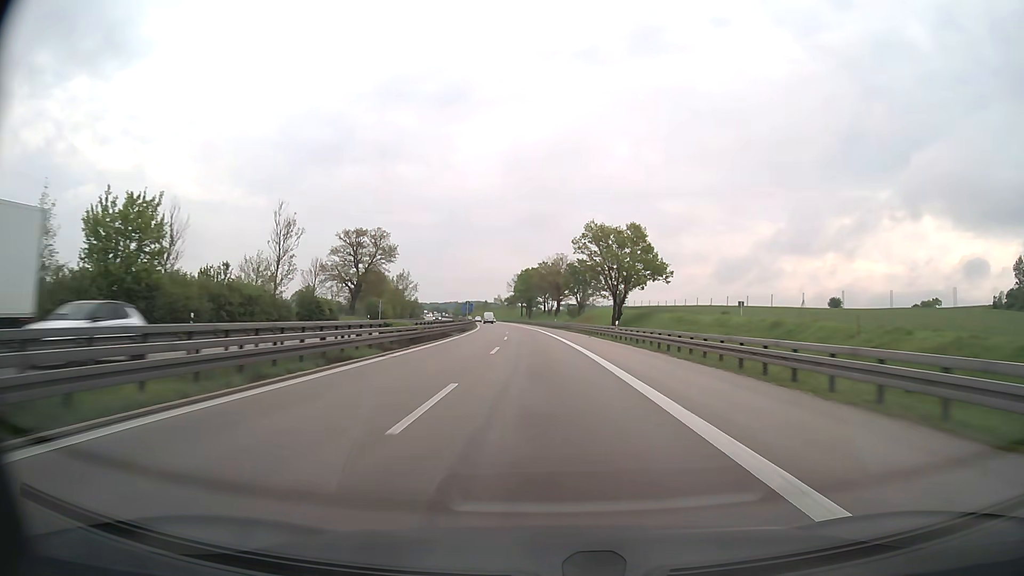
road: motorway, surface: asphalt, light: Day
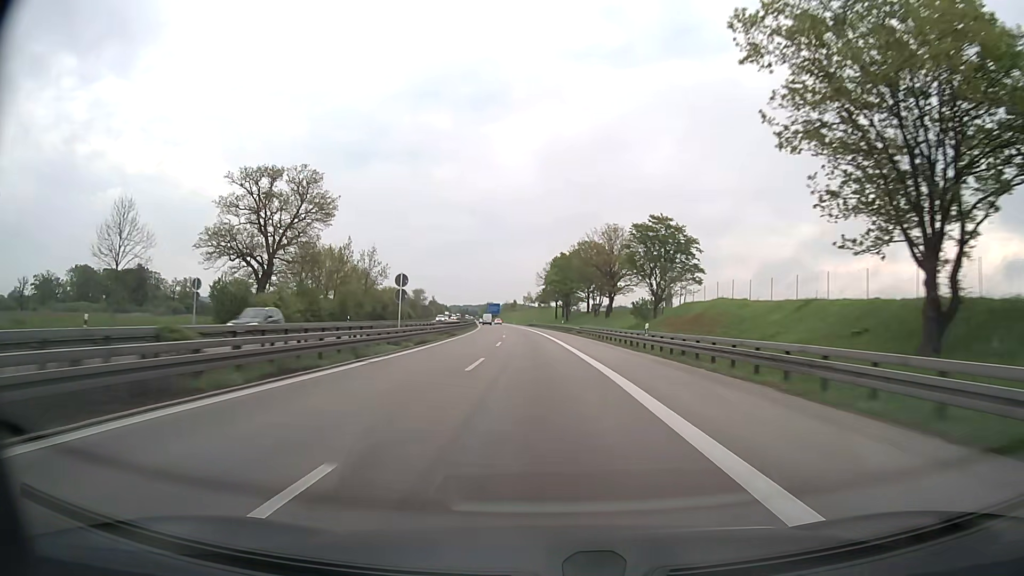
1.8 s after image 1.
(-1.6, +62.0) m; -3°
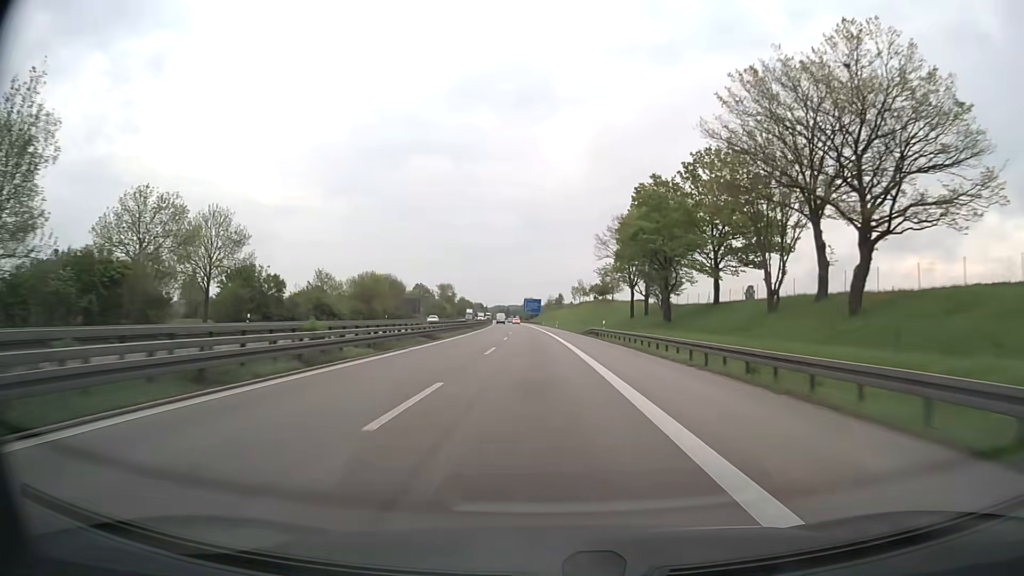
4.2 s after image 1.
(-3.3, +82.1) m; -4°
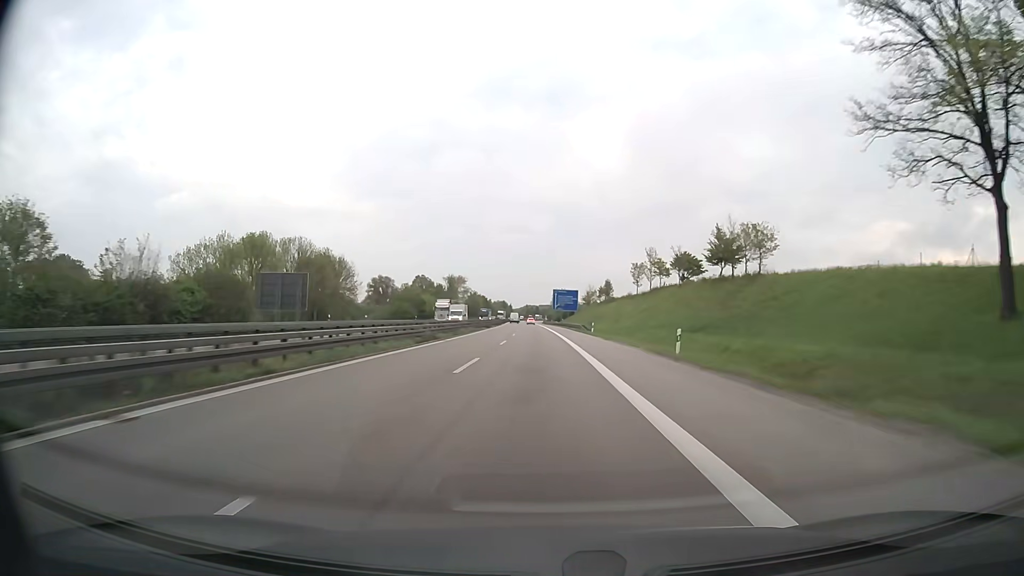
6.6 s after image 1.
(-2.1, +81.6) m; -3°
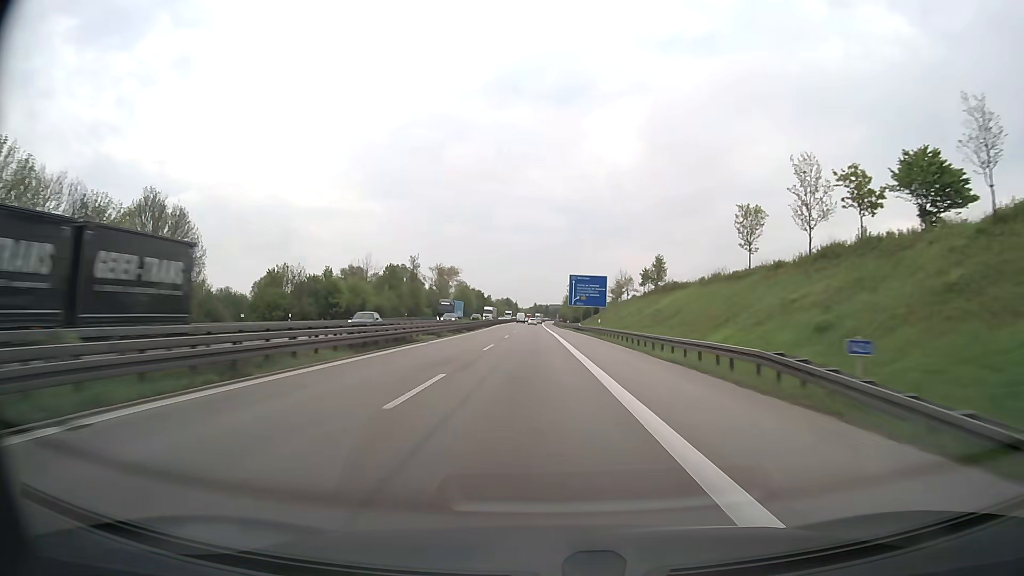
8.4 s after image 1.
(-0.6, +61.0) m; -1°
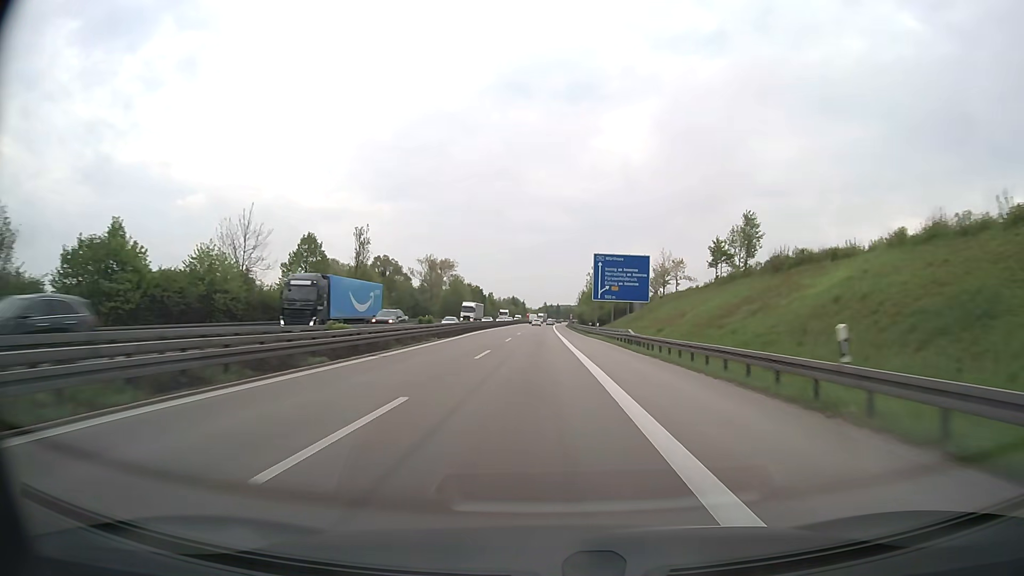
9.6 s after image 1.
(-0.3, +40.6) m; -1°
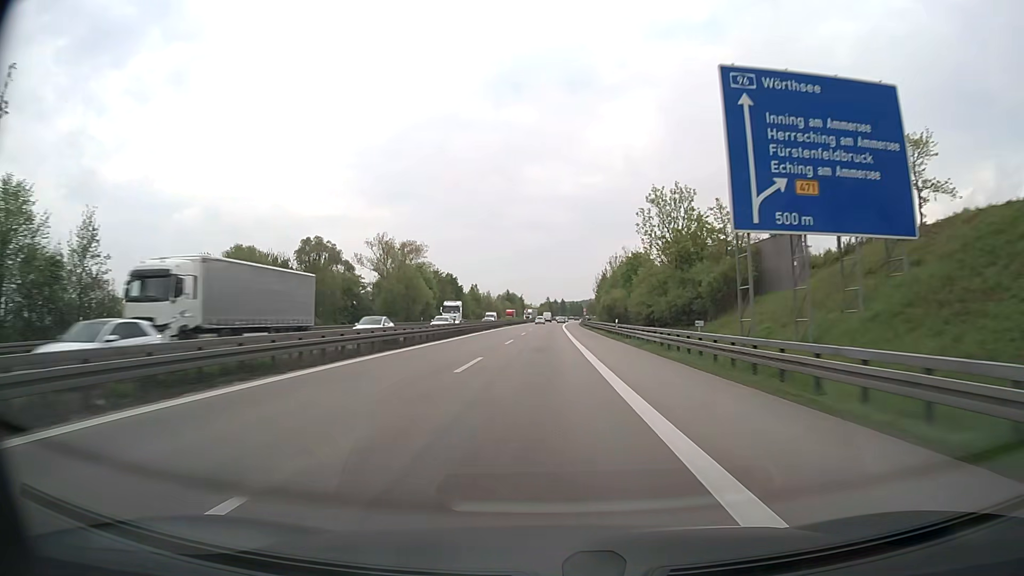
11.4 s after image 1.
(-0.1, +61.0) m; 0°
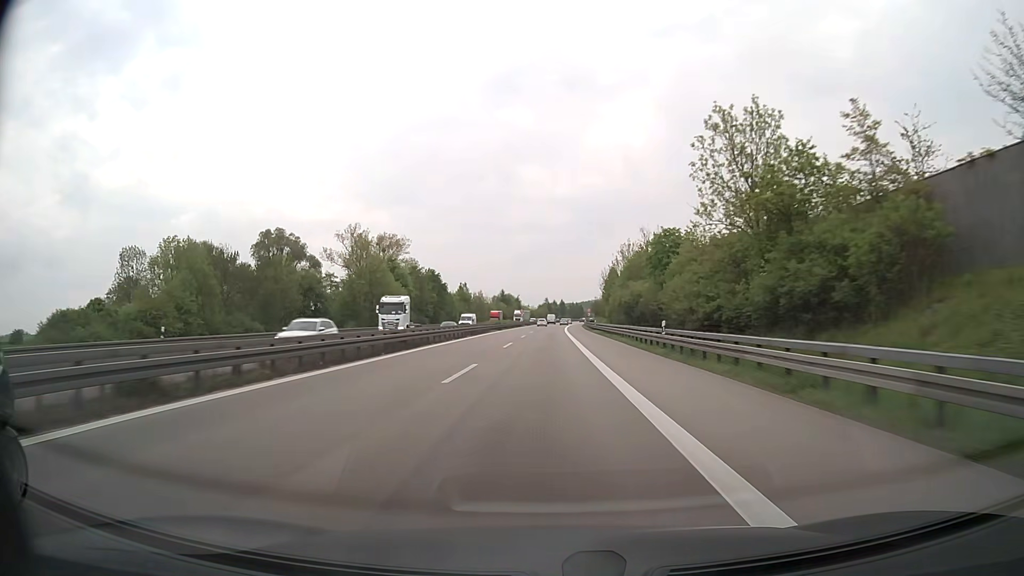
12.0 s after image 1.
(+0.1, +20.3) m; 0°
(0, +10) (0, +20) (0, +30) (0, +40) (0, +50) (+1, +60) (+1, +70) (+1, +80) (+1, +90) (+1, +100) m
